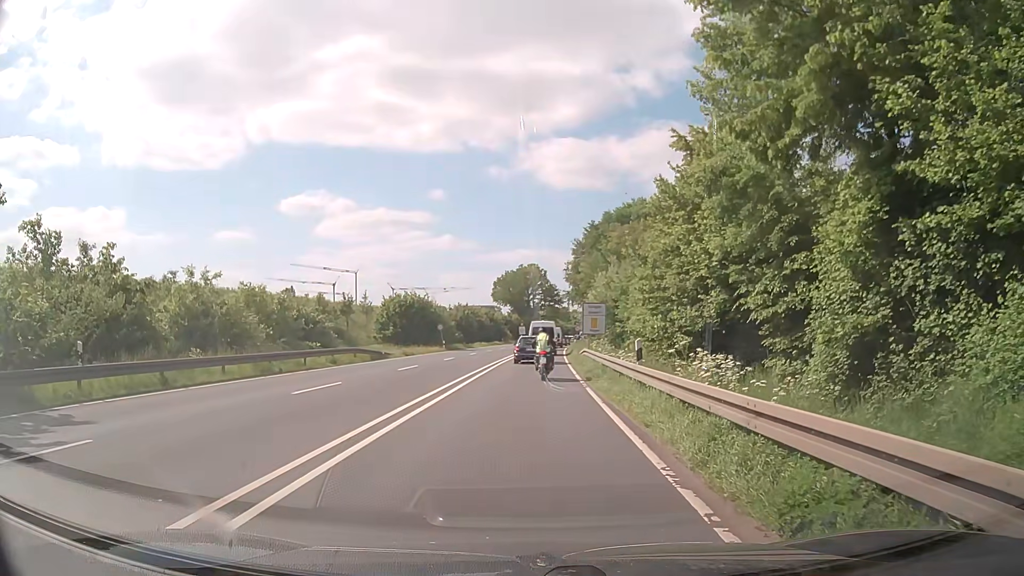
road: primary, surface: asphalt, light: Day
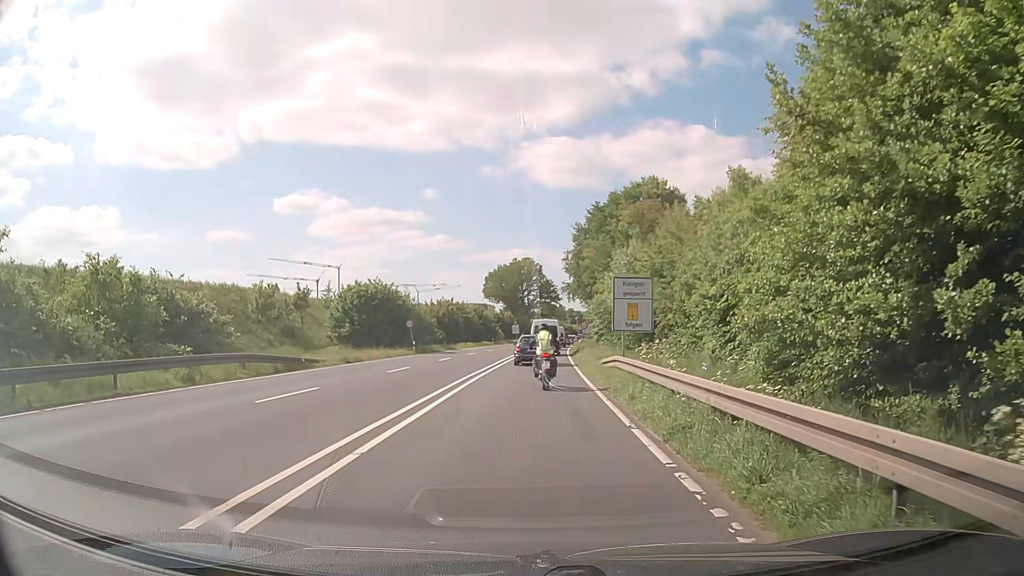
(+0.1, +14.5) m; 0°
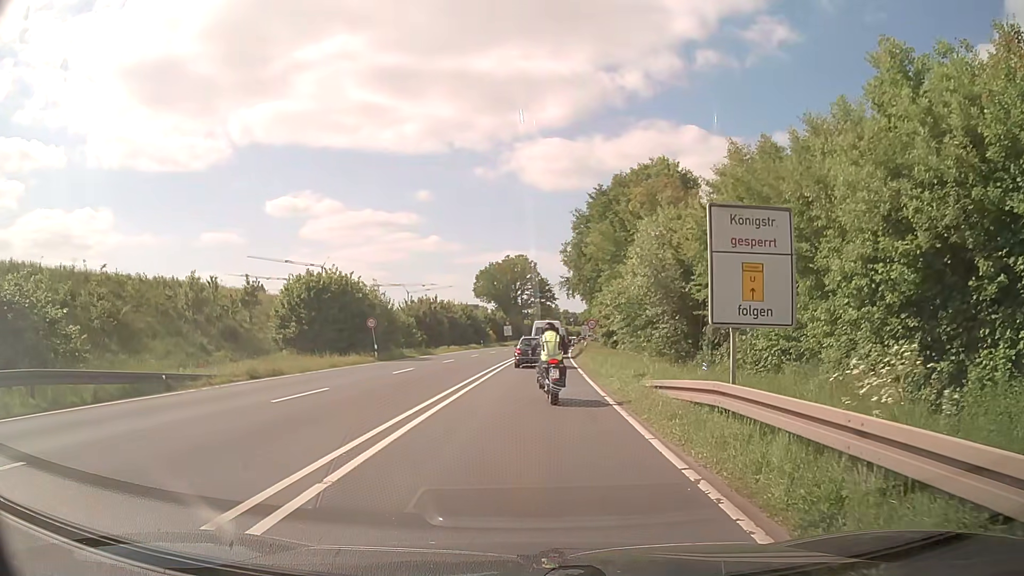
(+0.2, +11.3) m; +2°
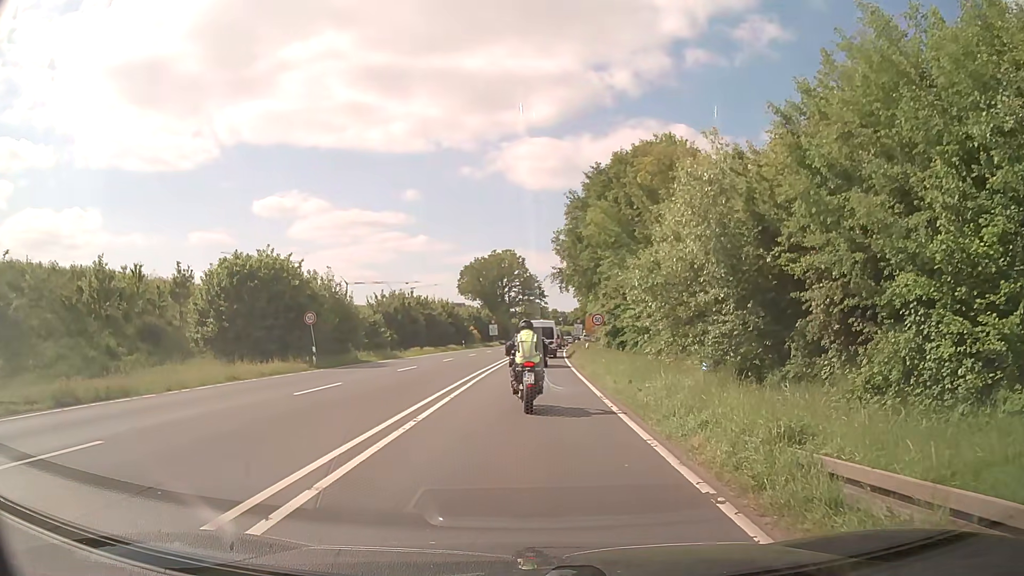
(0.0, +10.0) m; 0°
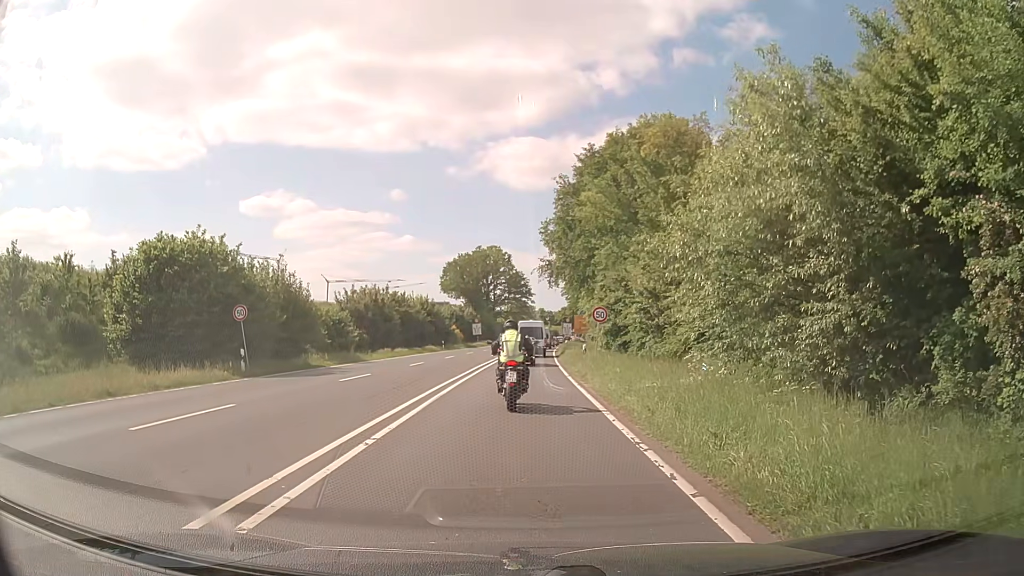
(+0.1, +6.8) m; +2°
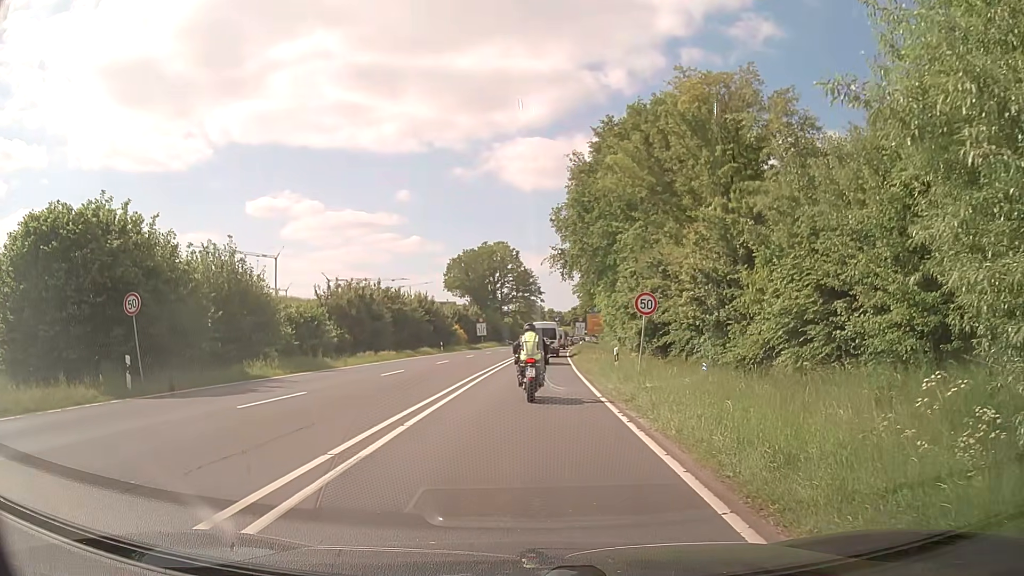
(-0.1, +8.4) m; 0°
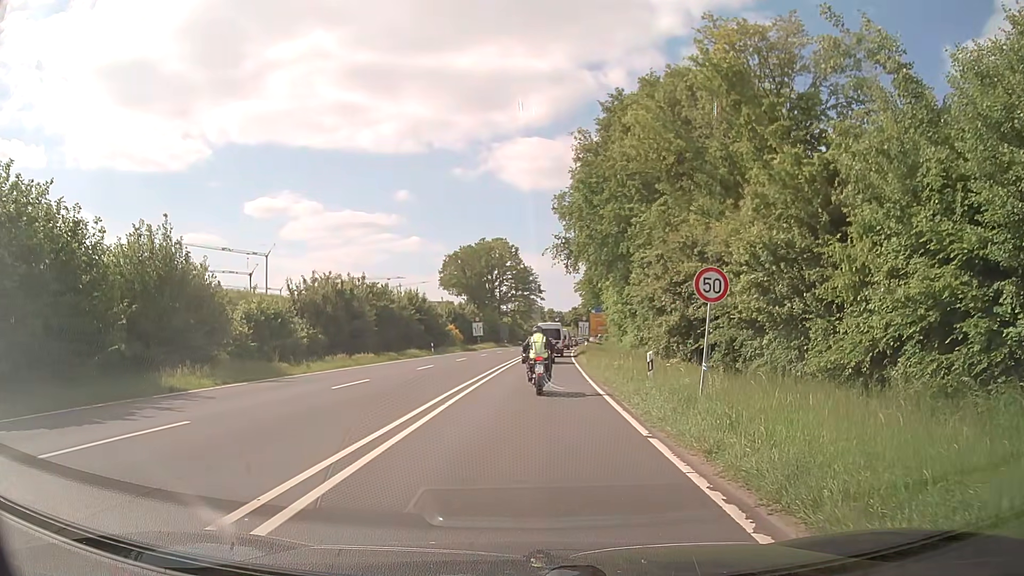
(-0.1, +6.3) m; -1°
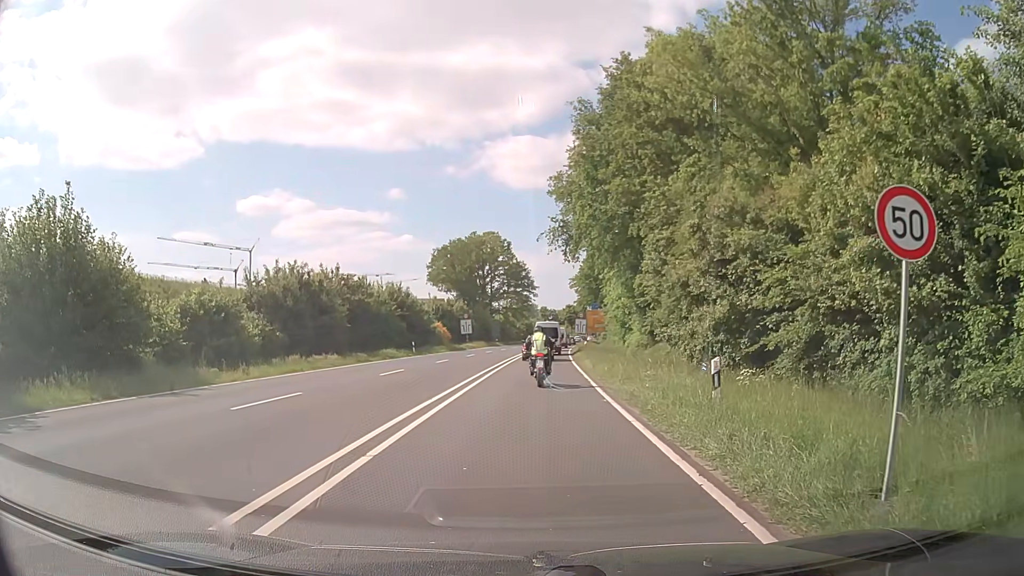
(+0.1, +6.3) m; +1°
(0, +10) (0, +20) (0, +30) (+1, +40) (+1, +50) (+1, +60) (+2, +70) (+3, +80) (+3, +90) (+4, +100) m
